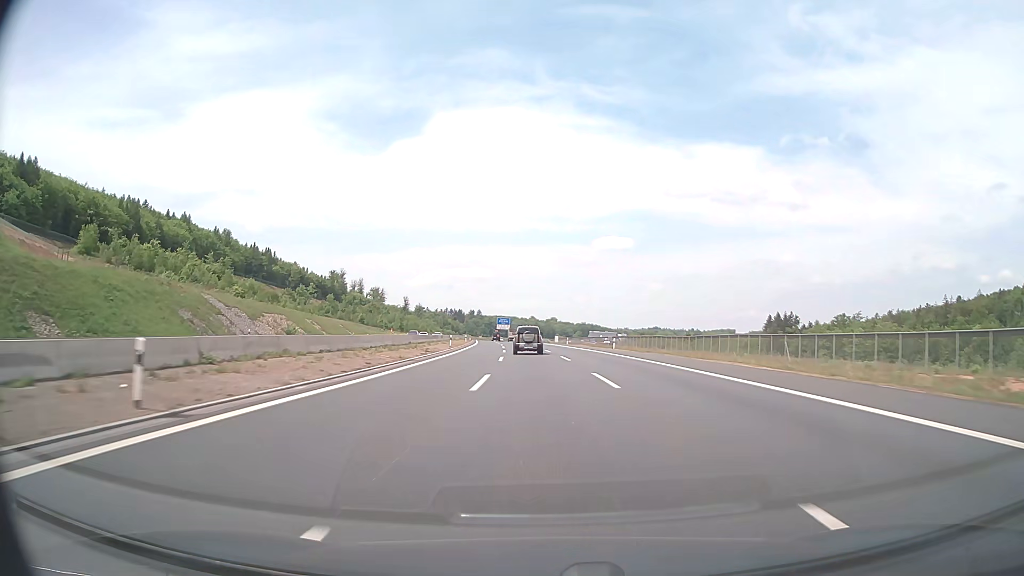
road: motorway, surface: asphalt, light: Day
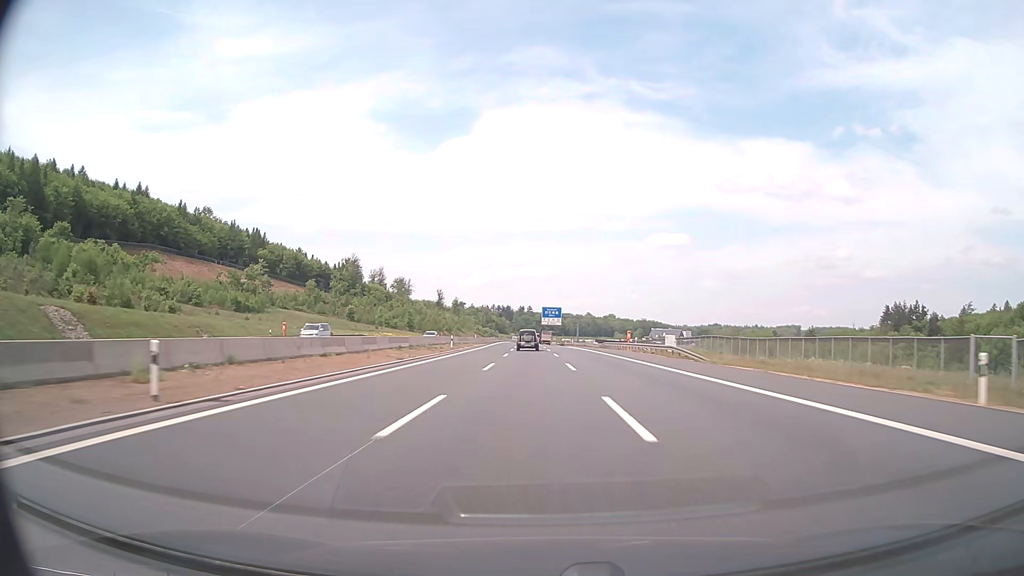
(-4.0, +97.6) m; -5°
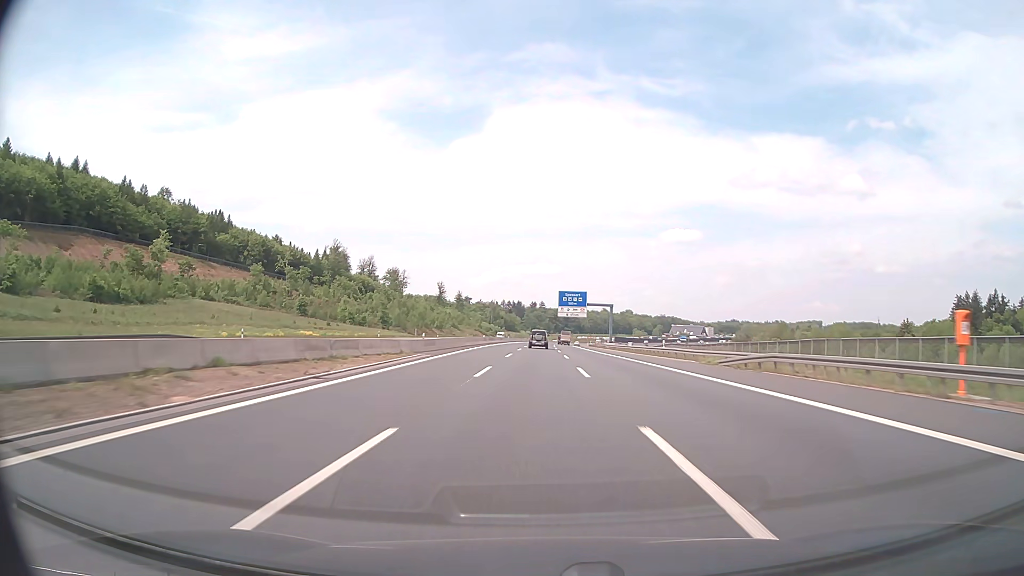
(-0.8, +58.7) m; -1°
(0, +10) (0, +20) (0, +30) (0, +40) (0, +50) (0, +60) (0, +70) (+1, +80) (+1, +90) (+1, +100) m
